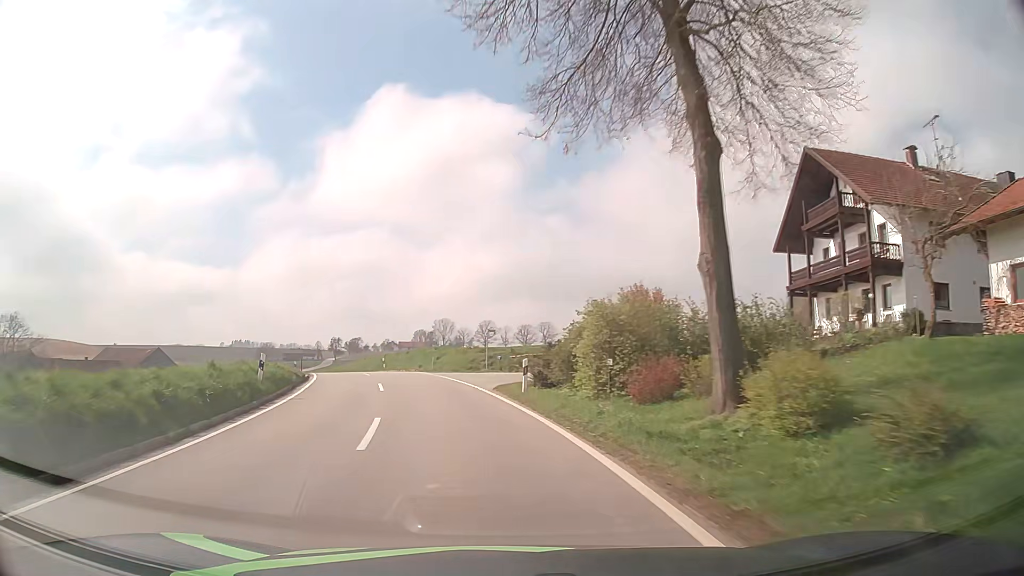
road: tertiary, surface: asphalt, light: Day
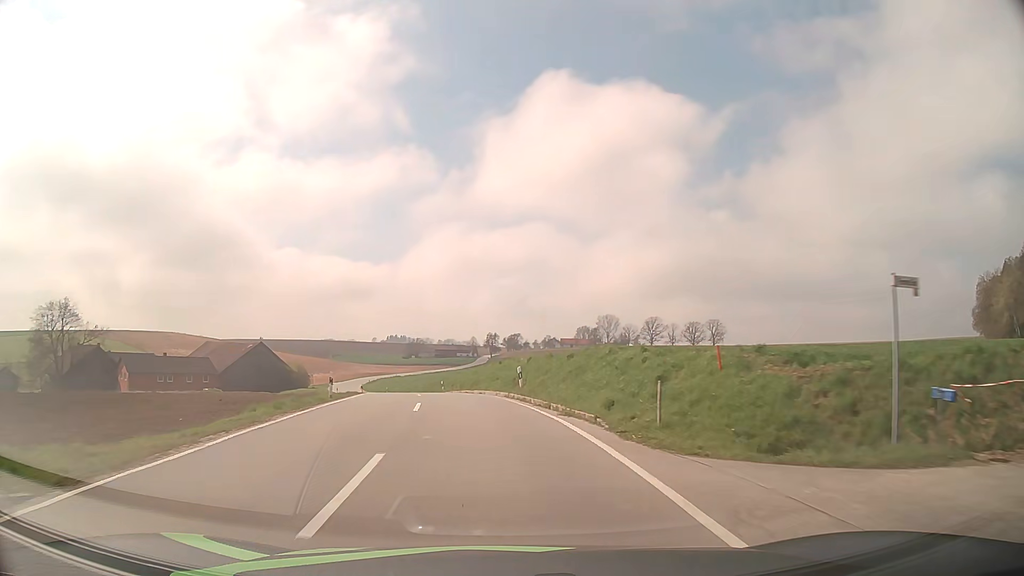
(-4.0, +28.2) m; -14°
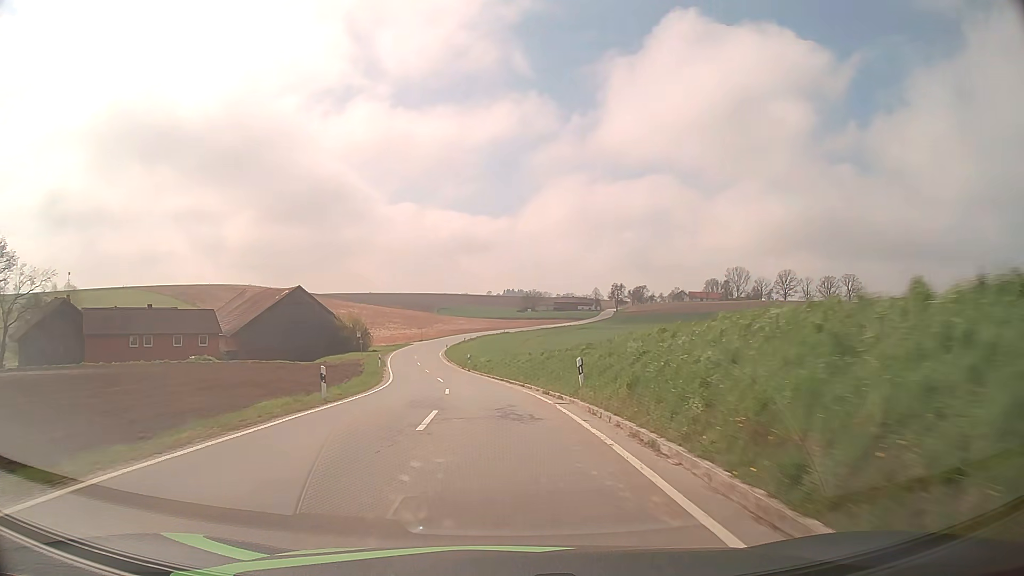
(-4.1, +40.1) m; -10°
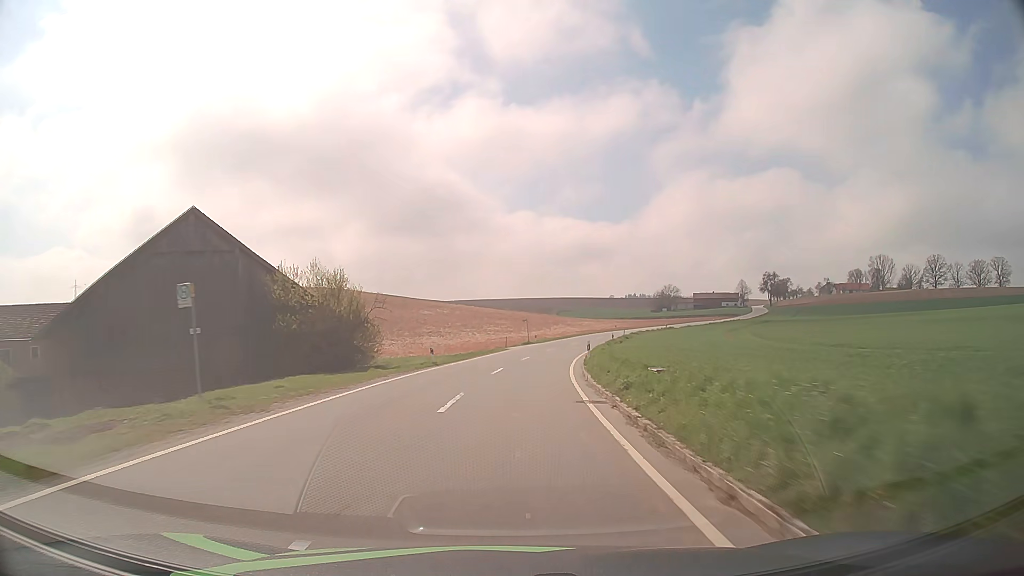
(-5.9, +57.1) m; -10°
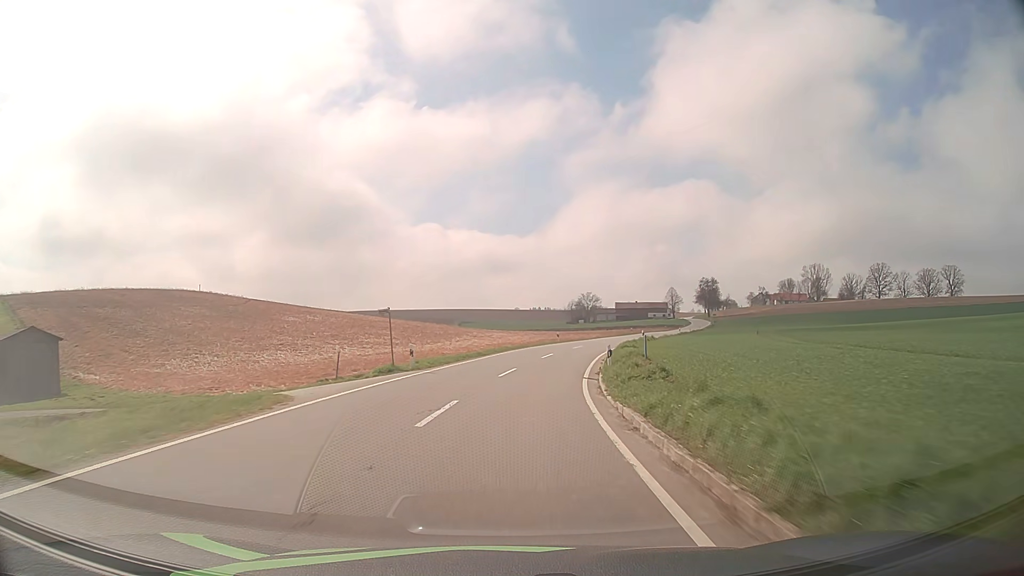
(+2.3, +36.7) m; +8°
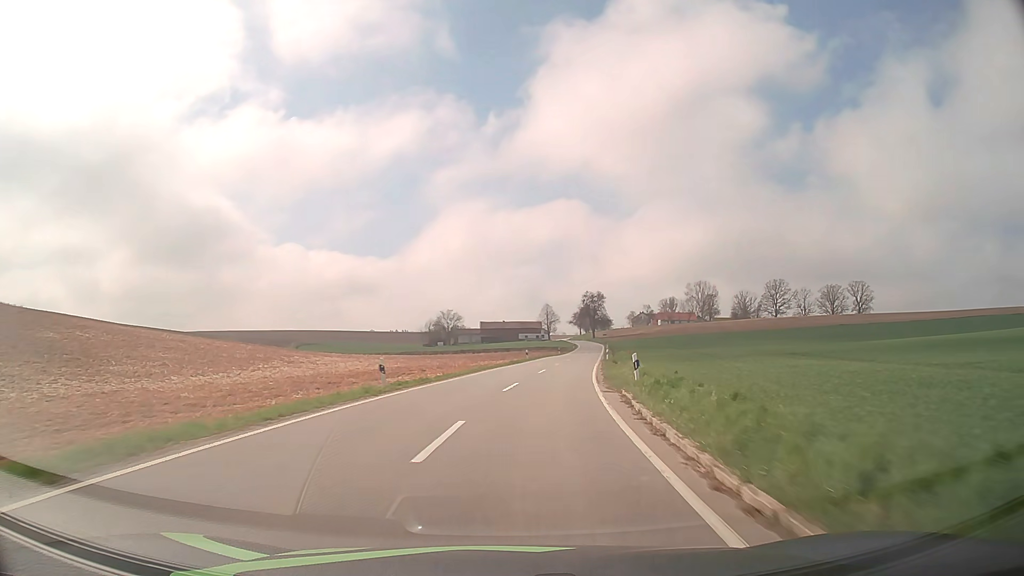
(+3.7, +37.5) m; +12°
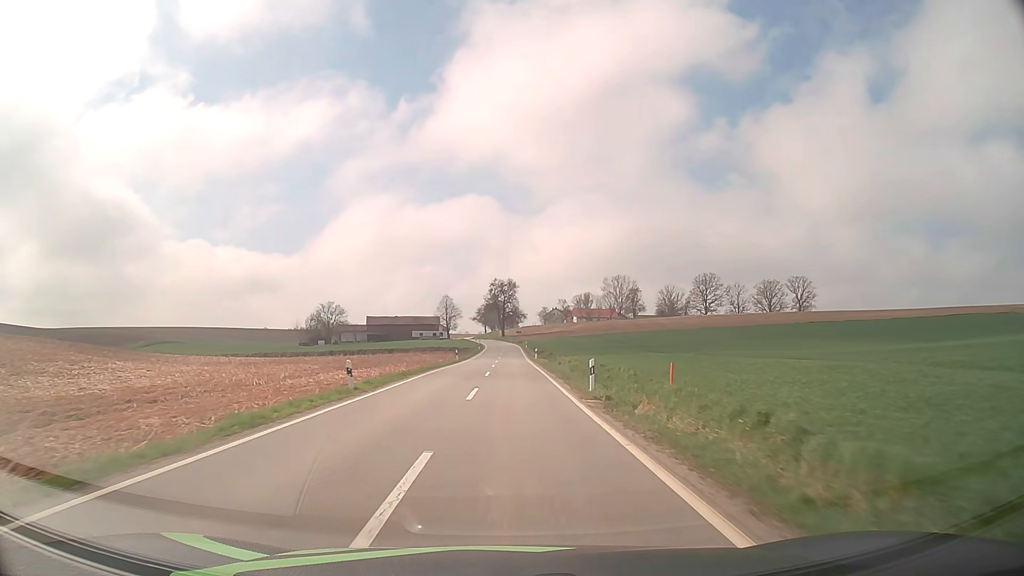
(+3.5, +38.3) m; +9°
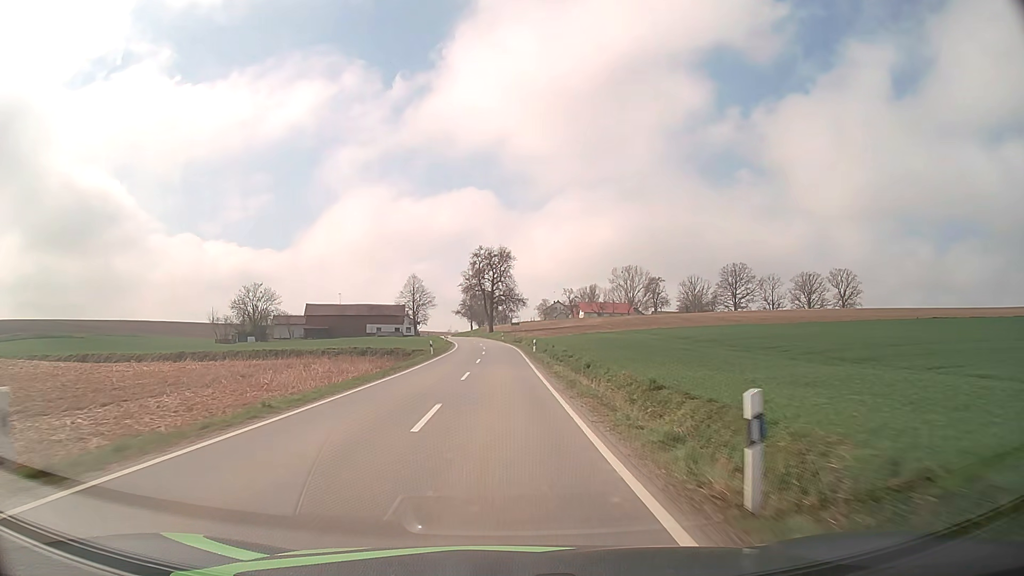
(+0.6, +54.0) m; +1°
(0, +10) (0, +20) (0, +30) (0, +40) (0, +50) (-1, +60) (-1, +70) (-2, +80) (-4, +90) (-5, +100) m
